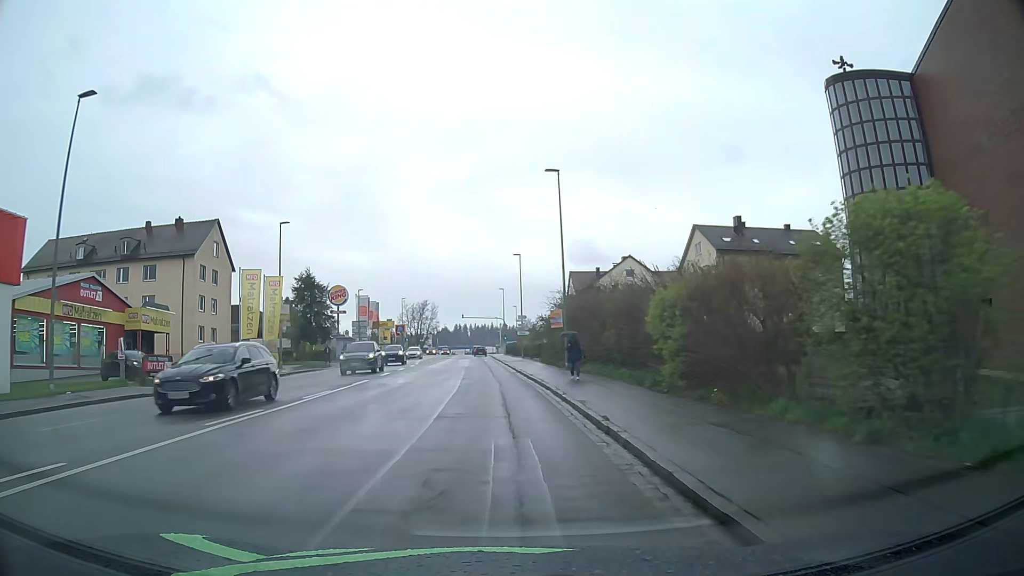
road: tertiary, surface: asphalt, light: Day
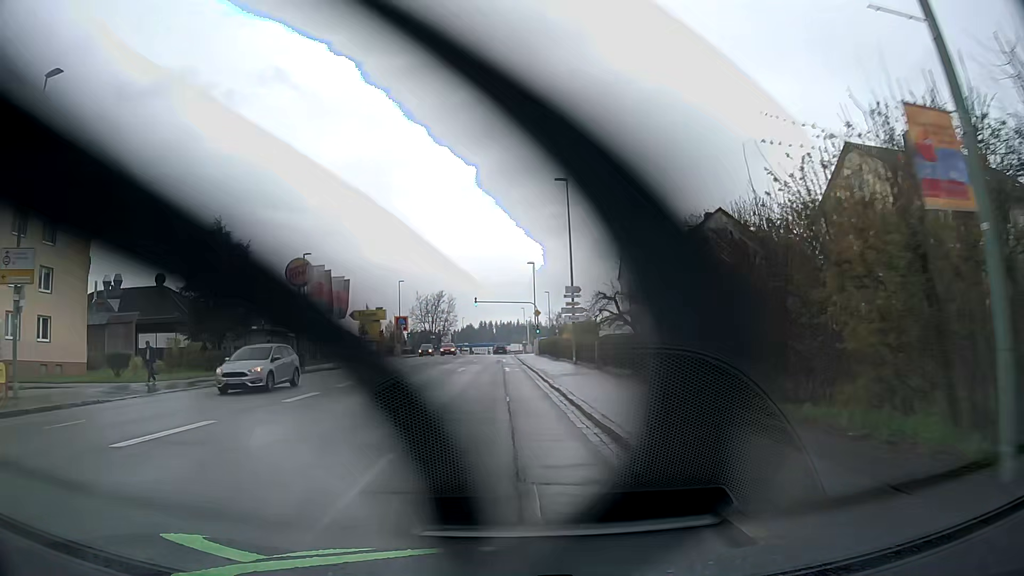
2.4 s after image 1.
(-0.8, +30.3) m; -3°
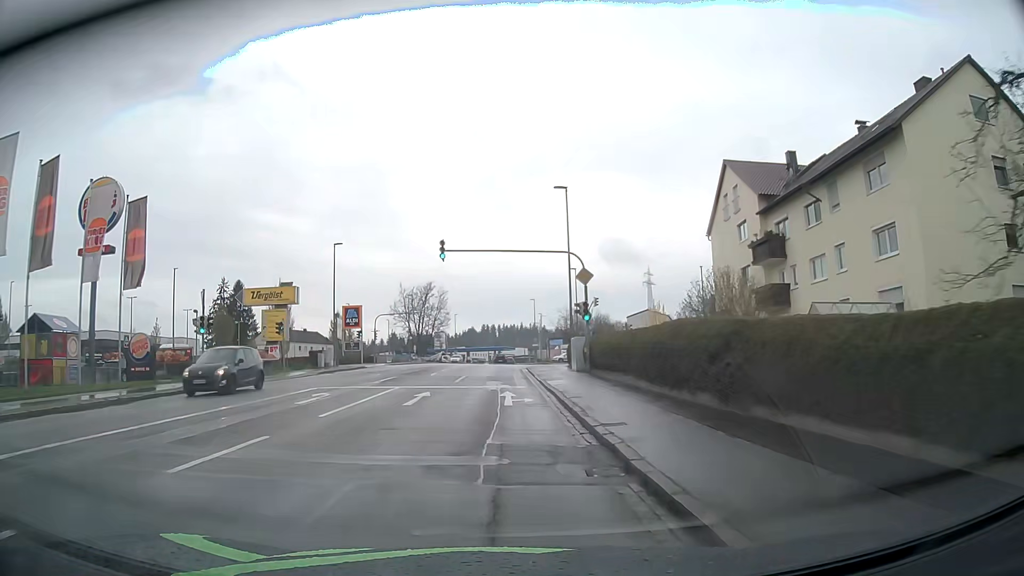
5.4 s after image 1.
(-0.3, +38.0) m; -1°
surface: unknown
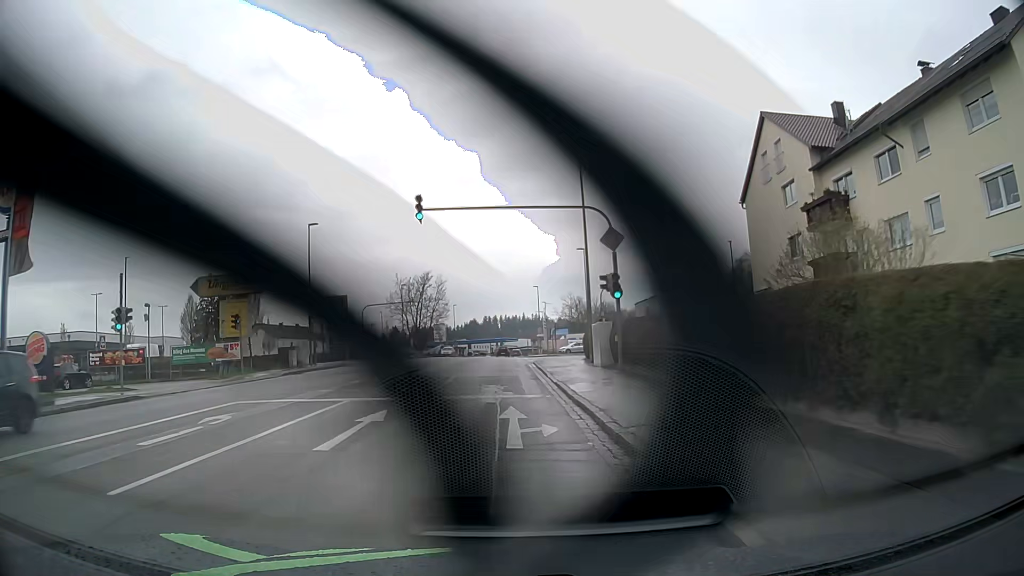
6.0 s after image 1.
(0.0, +7.7) m; 0°
